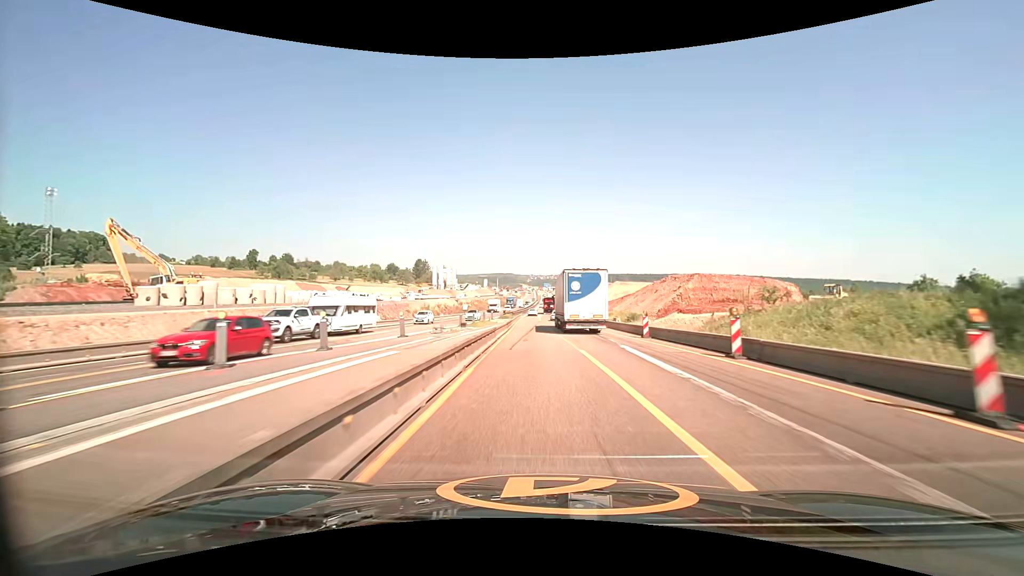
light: Day
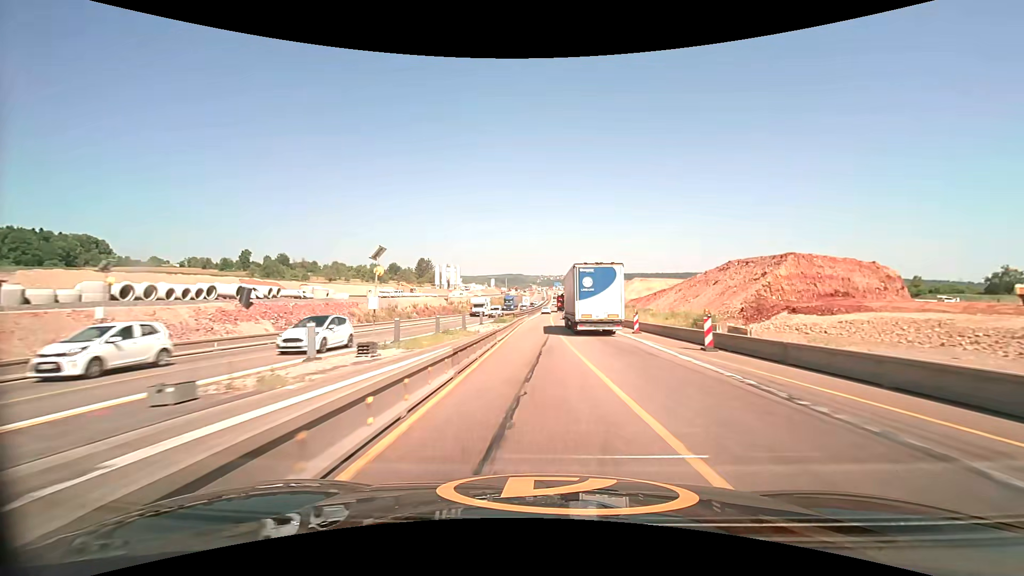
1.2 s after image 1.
(-0.3, +24.4) m; -1°
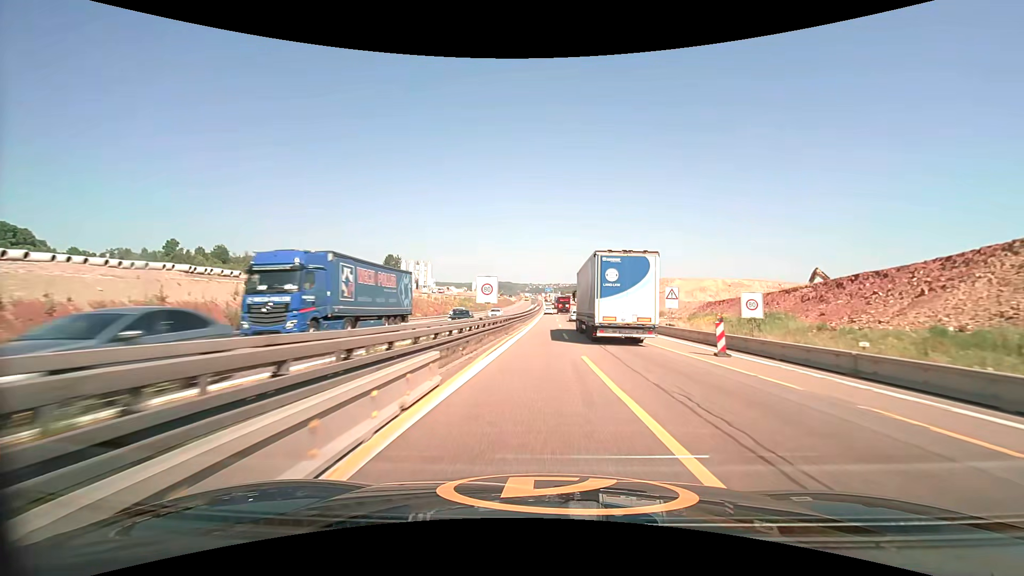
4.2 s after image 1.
(-0.1, +61.2) m; +1°
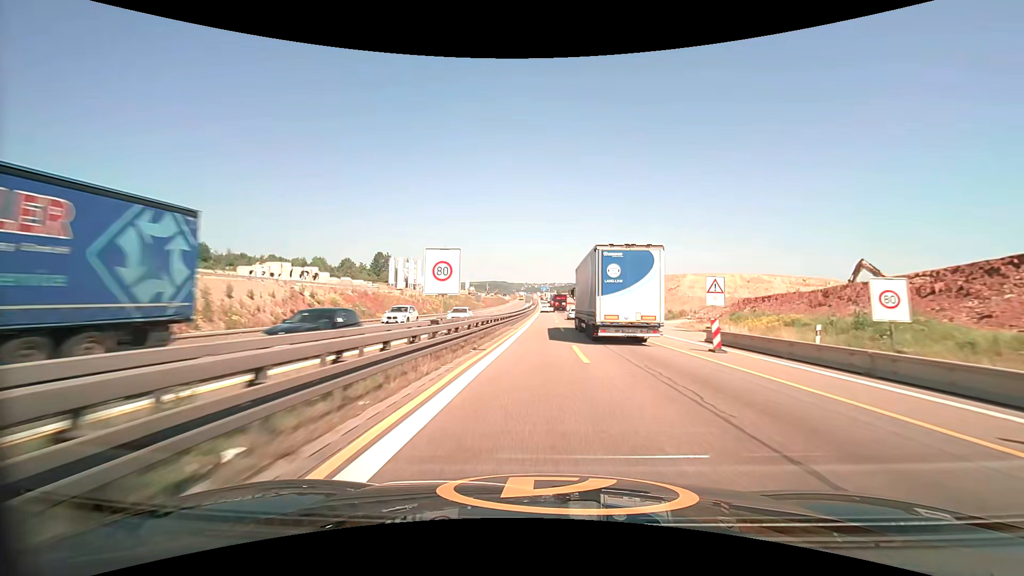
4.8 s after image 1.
(+0.1, +12.6) m; +1°
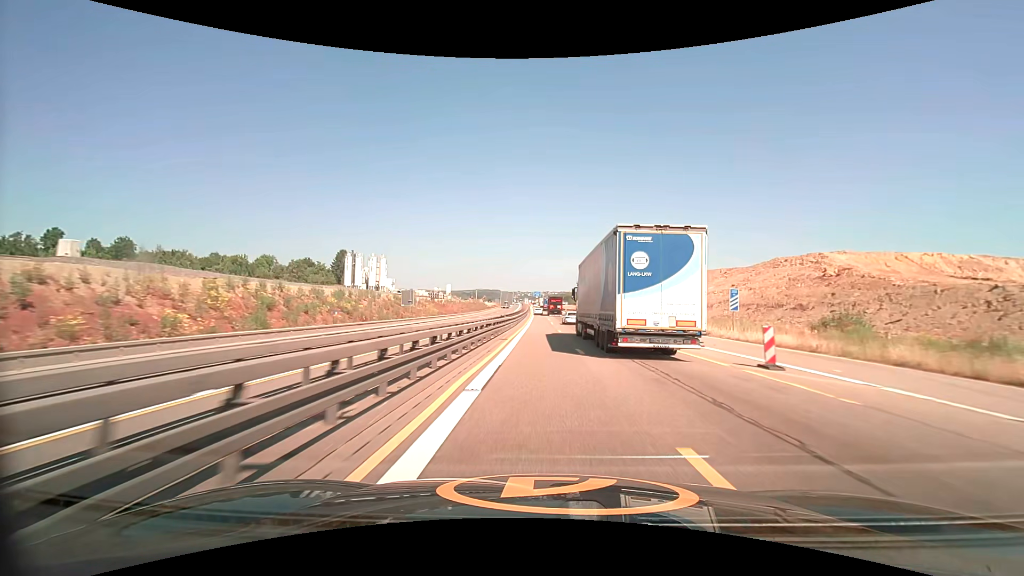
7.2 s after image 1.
(+0.2, +50.7) m; +1°
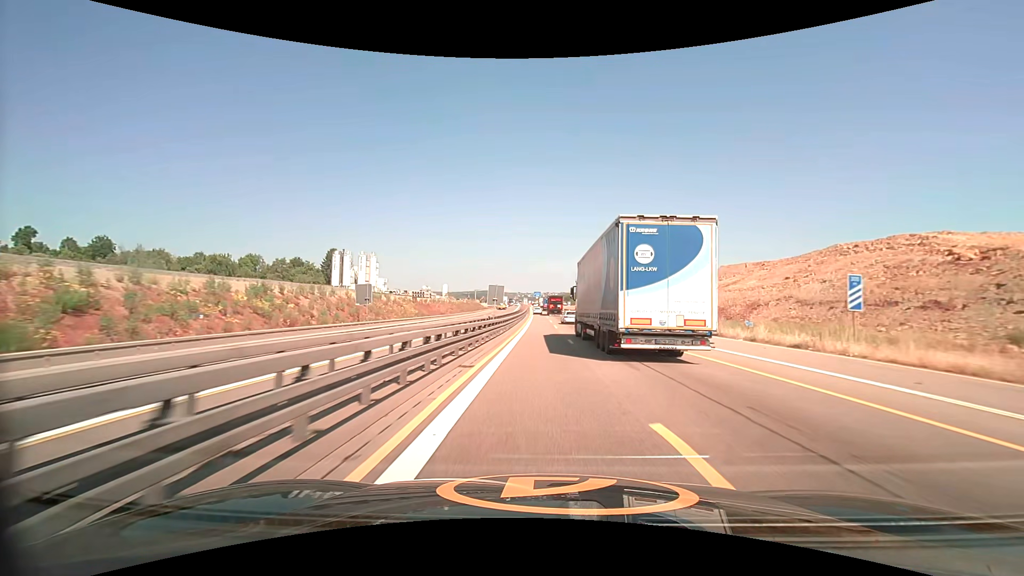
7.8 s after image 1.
(0.0, +12.8) m; 0°
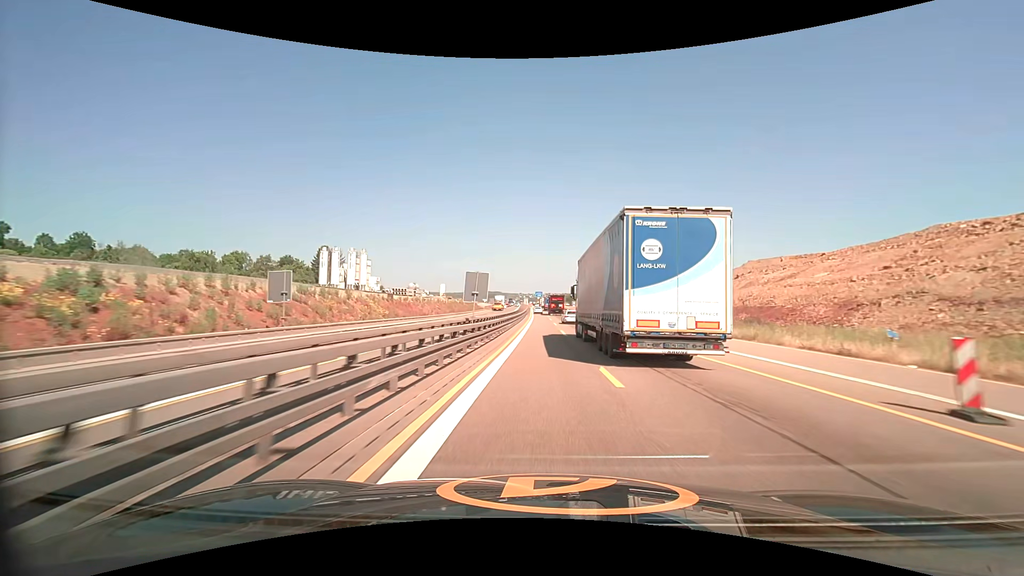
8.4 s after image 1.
(0.0, +12.8) m; 0°
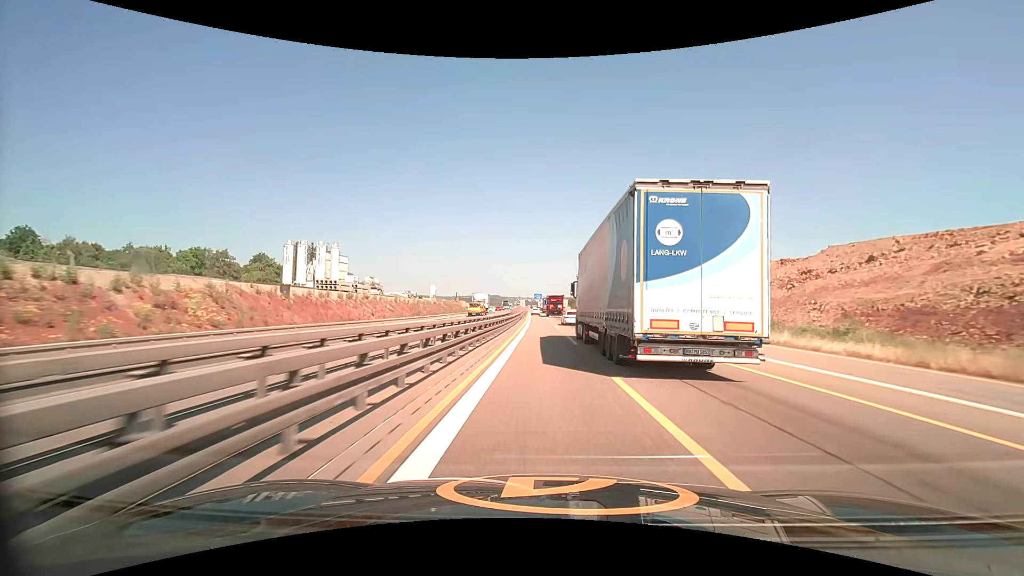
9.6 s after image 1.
(0.0, +25.7) m; 0°
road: motorway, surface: asphalt
(0, +10) (0, +20) (0, +30) (0, +40) (0, +50) (0, +60) (0, +70) (-1, +80) (-1, +90) (-1, +100) m
